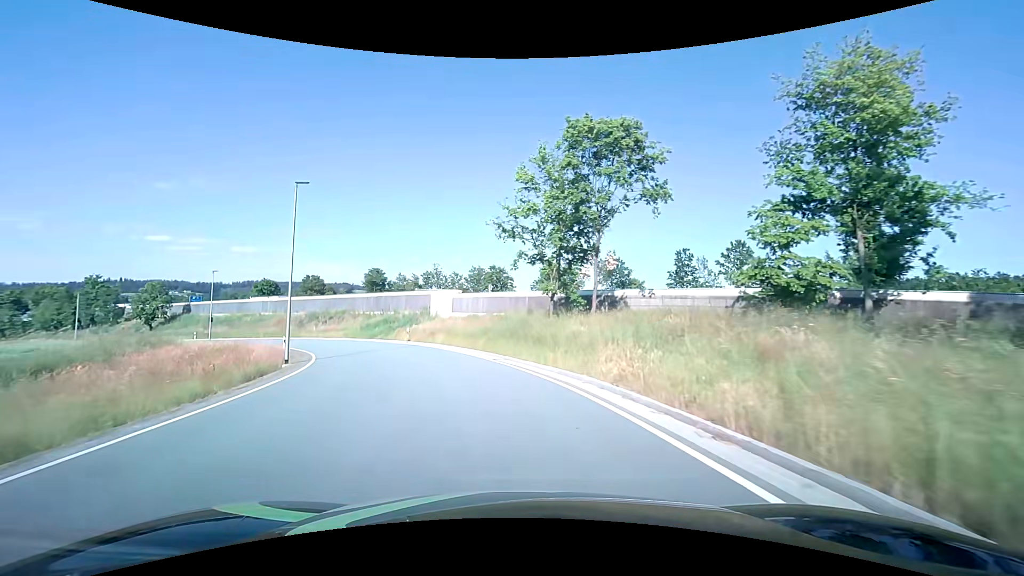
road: unclassified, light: Day
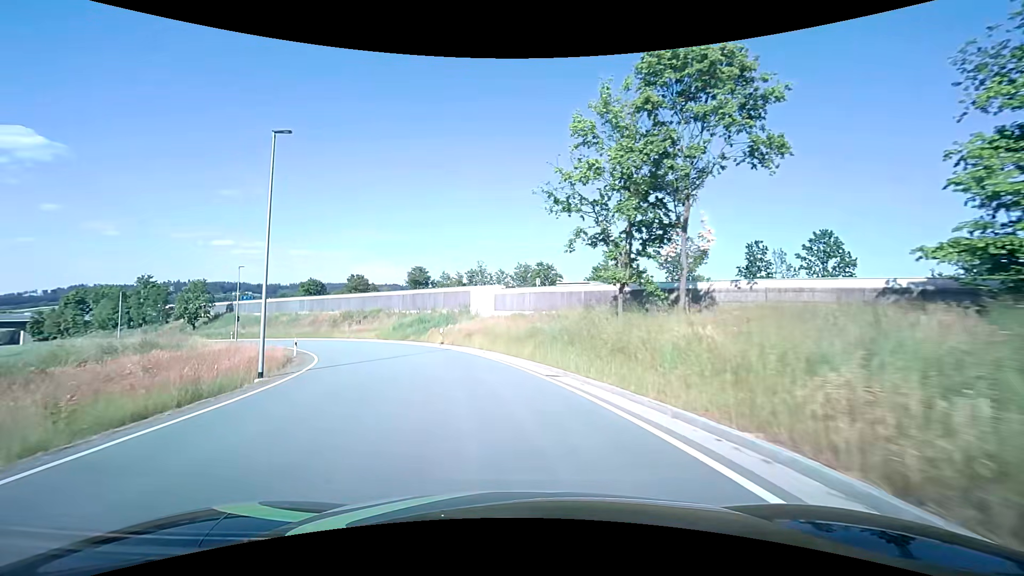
(-0.3, +6.8) m; -5°
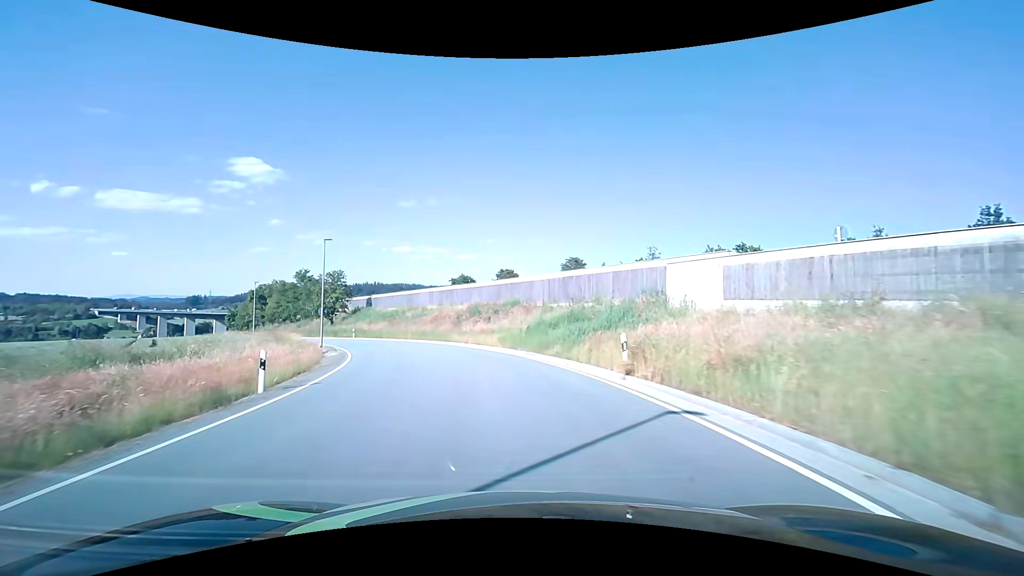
(-3.2, +20.5) m; -18°
(-1, +10) (-2, +20) (-4, +30) (-8, +39) (-13, +48) (-19, +56) (-25, +64) (-31, +72) (-37, +80) (-43, +88) m
